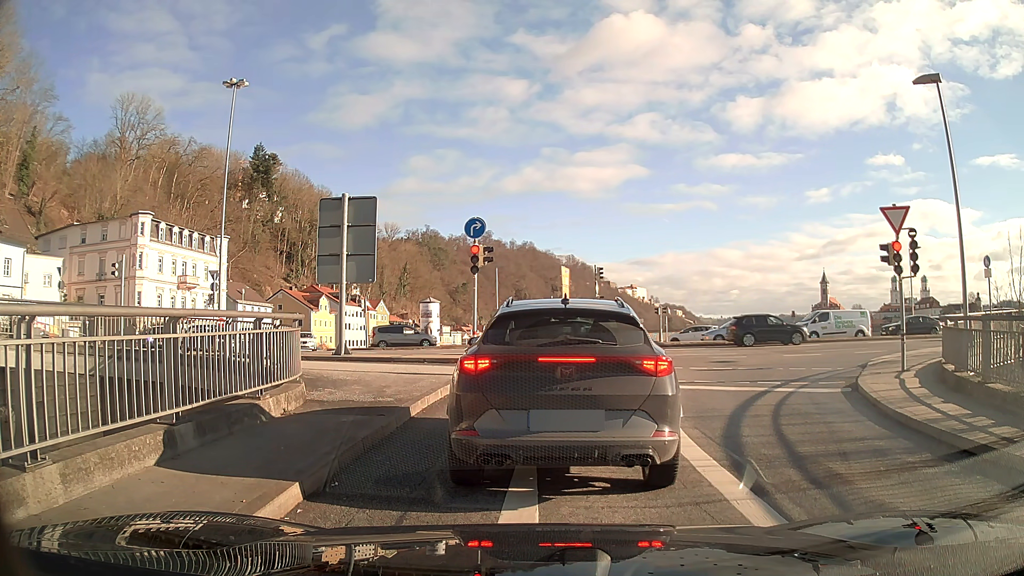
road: primary_link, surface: asphalt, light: Day
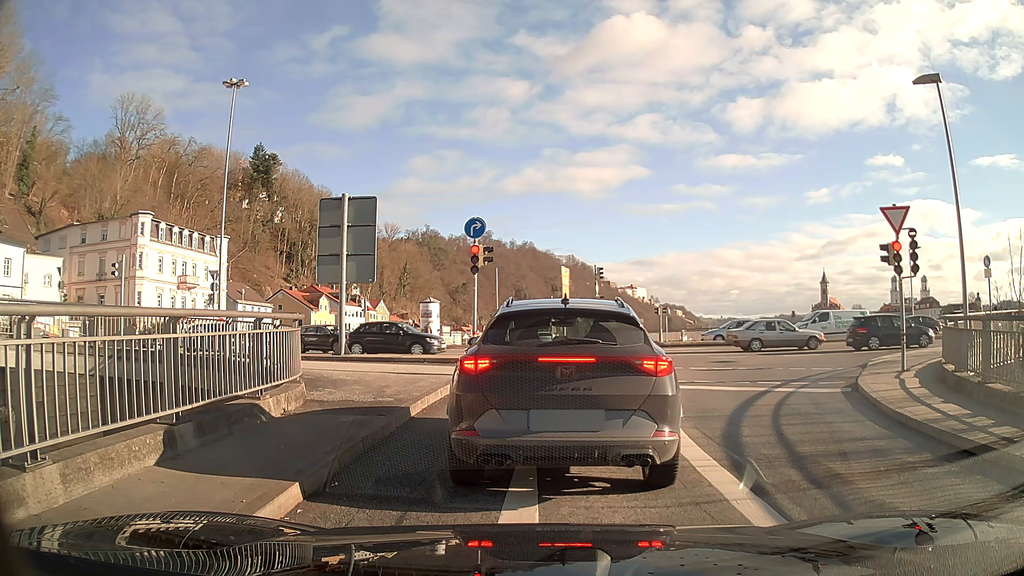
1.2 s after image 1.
(0.0, 0.0) m; 0°
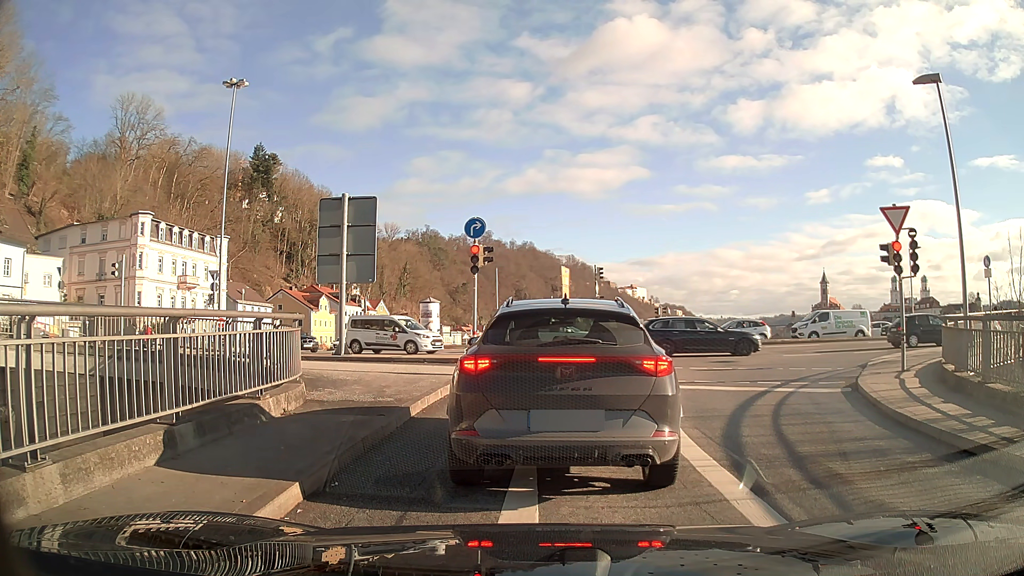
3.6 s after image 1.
(0.0, 0.0) m; 0°
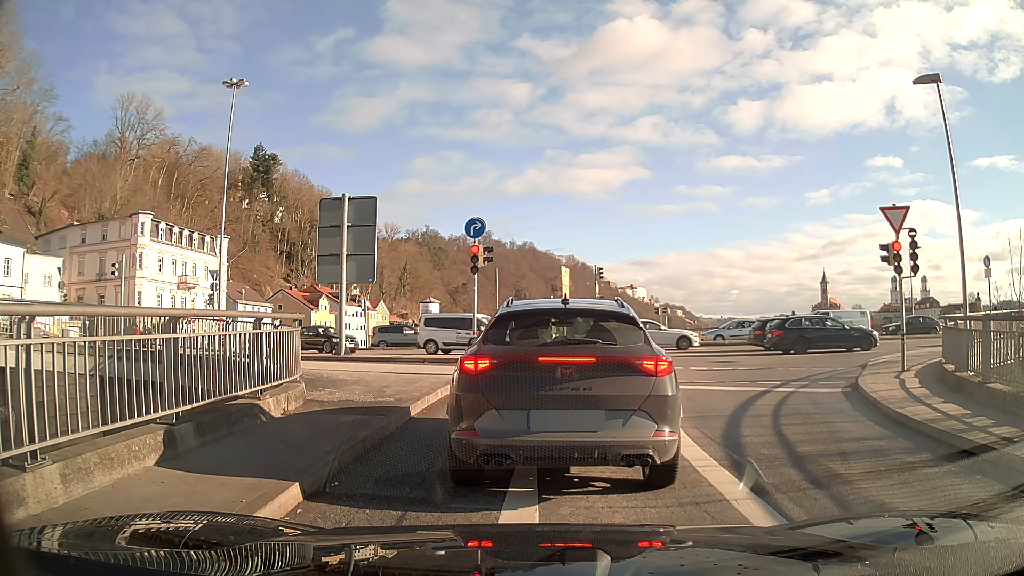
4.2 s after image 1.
(0.0, 0.0) m; 0°
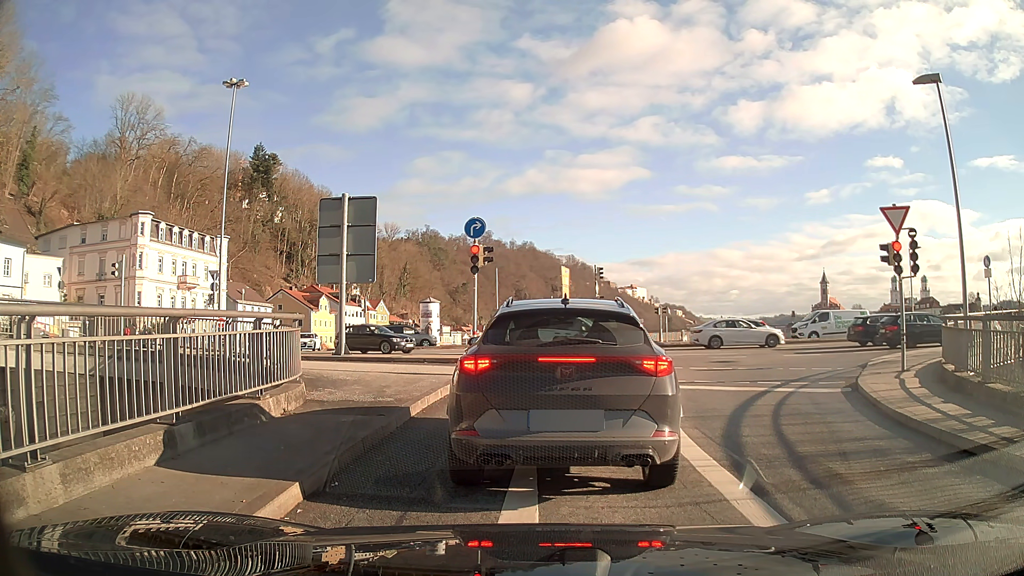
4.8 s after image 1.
(0.0, 0.0) m; 0°
